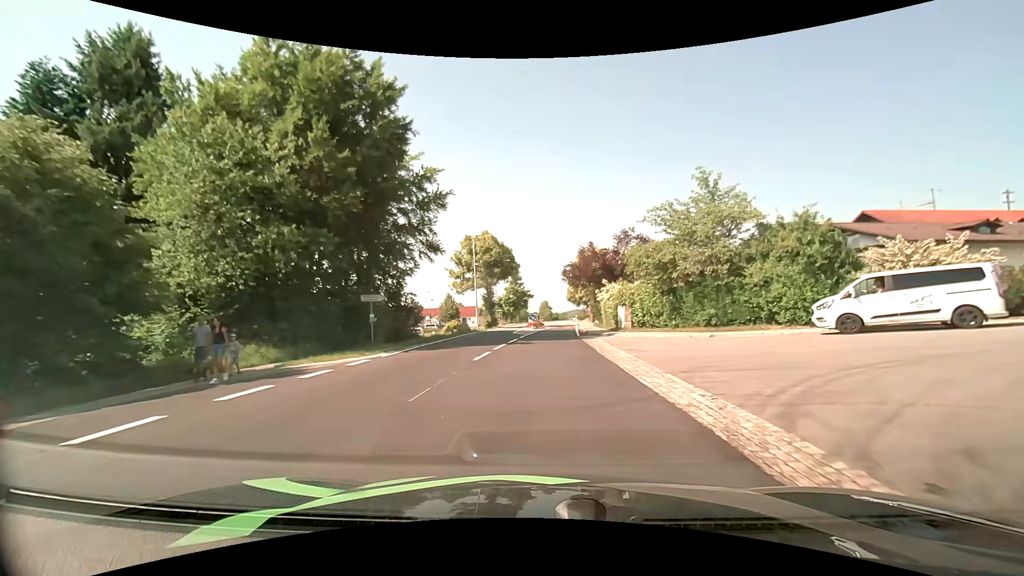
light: Day
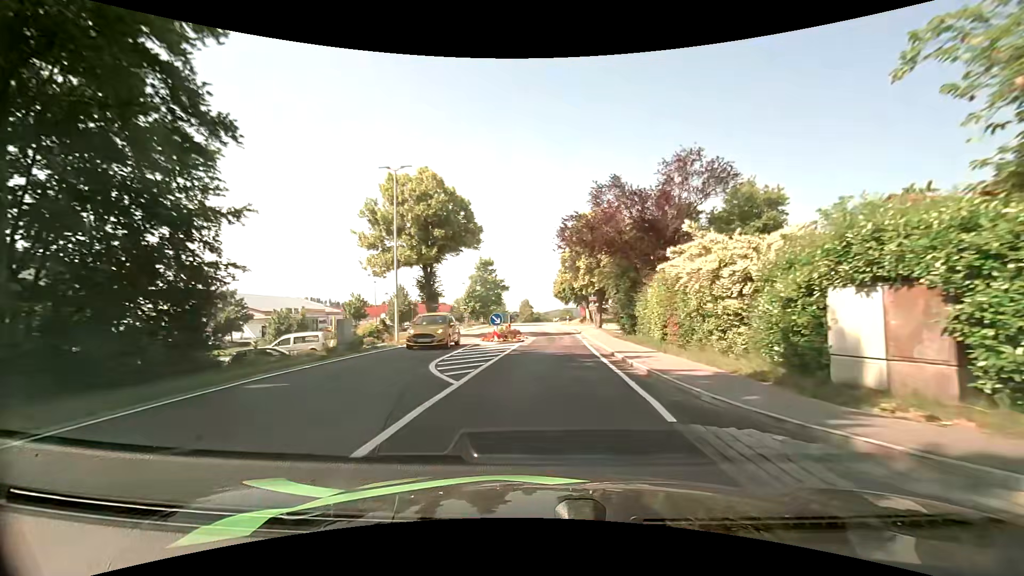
(+0.4, +23.7) m; +2°
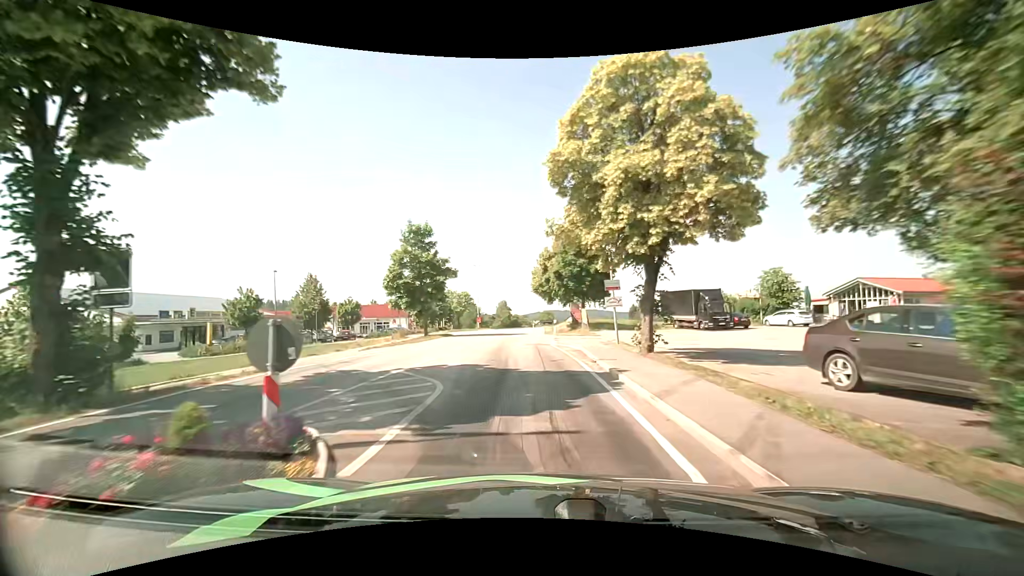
(+0.7, +24.4) m; +2°
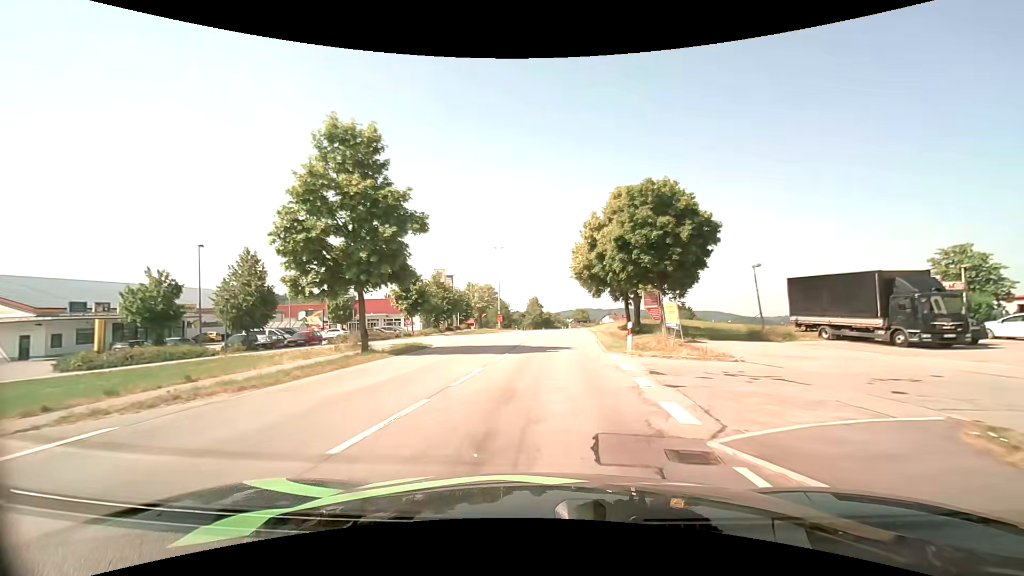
(-0.8, +19.0) m; -4°
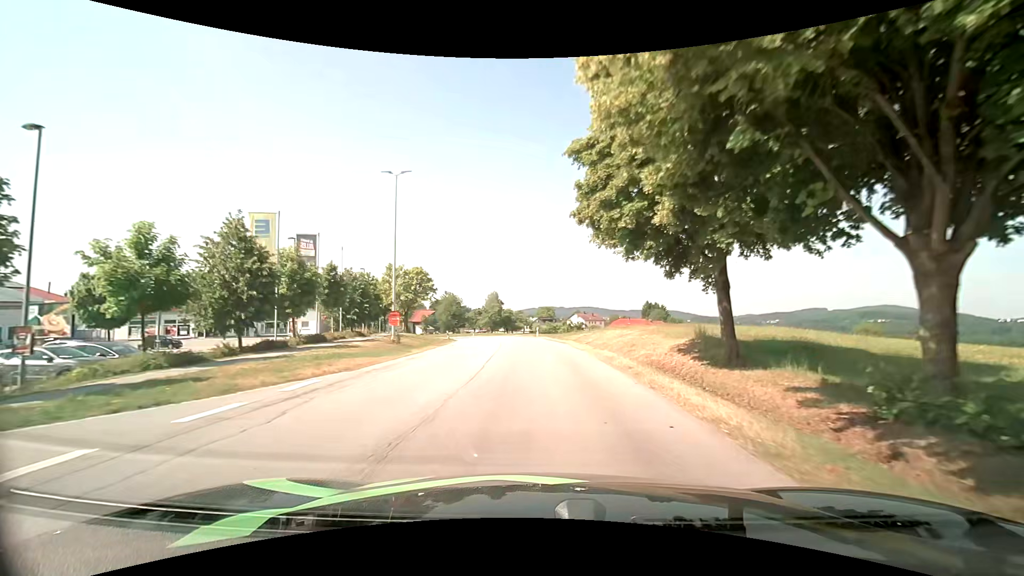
(+1.4, +33.7) m; +4°
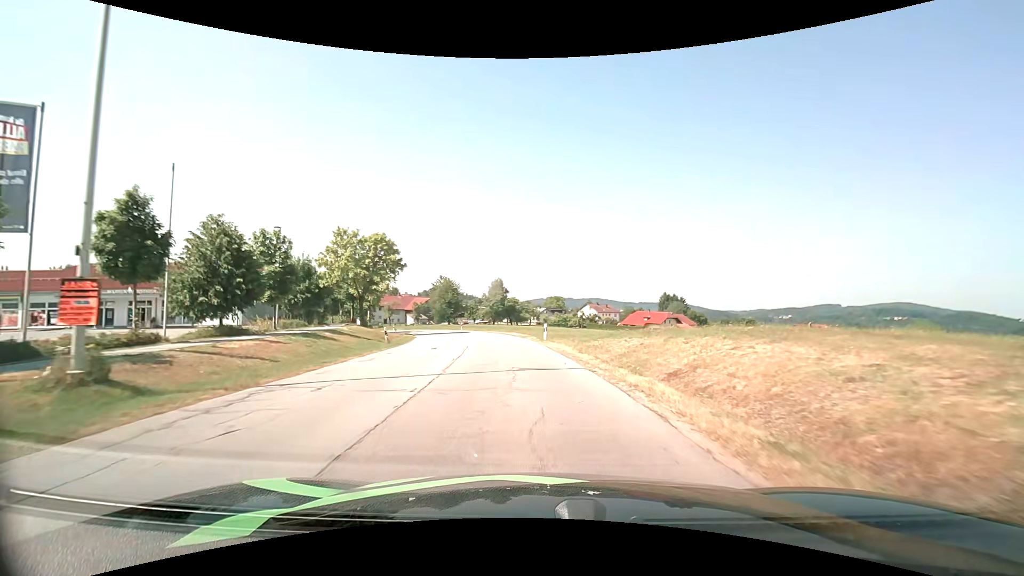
(+0.1, +21.4) m; 0°
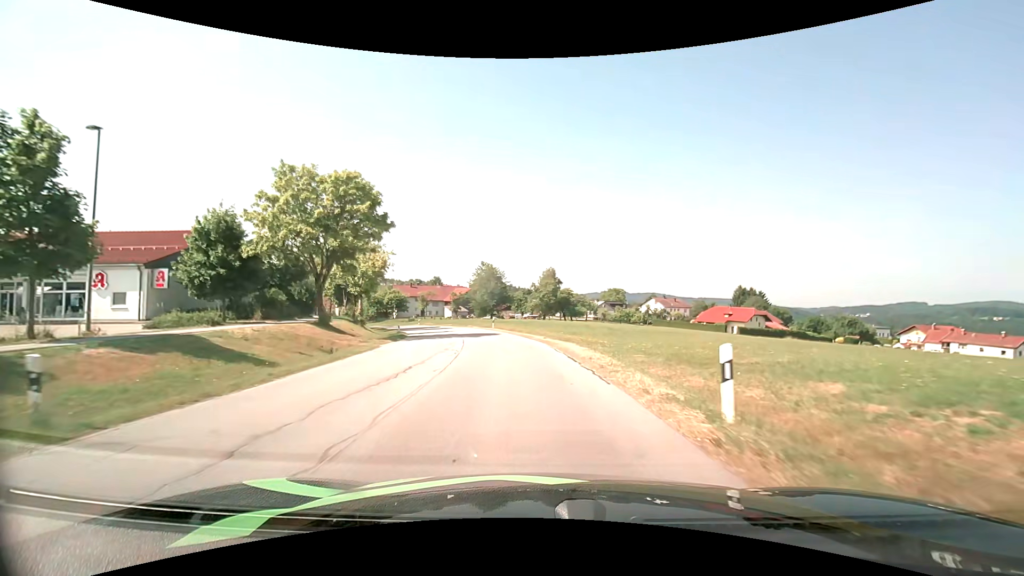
(-1.1, +21.5) m; -6°
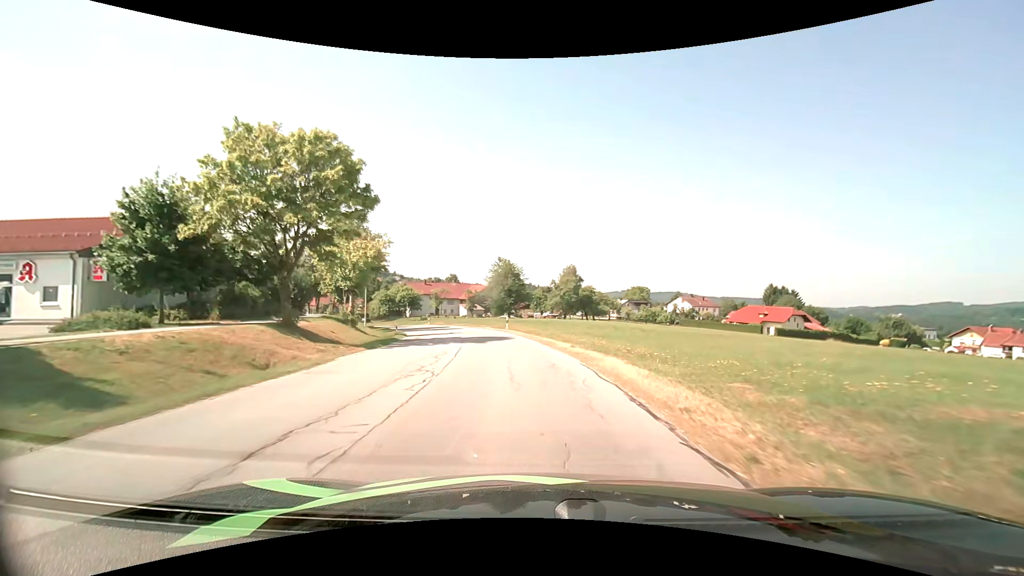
(-0.1, +7.2) m; -2°
(0, +10) (-1, +20) (-2, +30) (-4, +40) (-7, +49) (-10, +59) (-14, +68) (-19, +77) (-24, +85) (-30, +93) m
